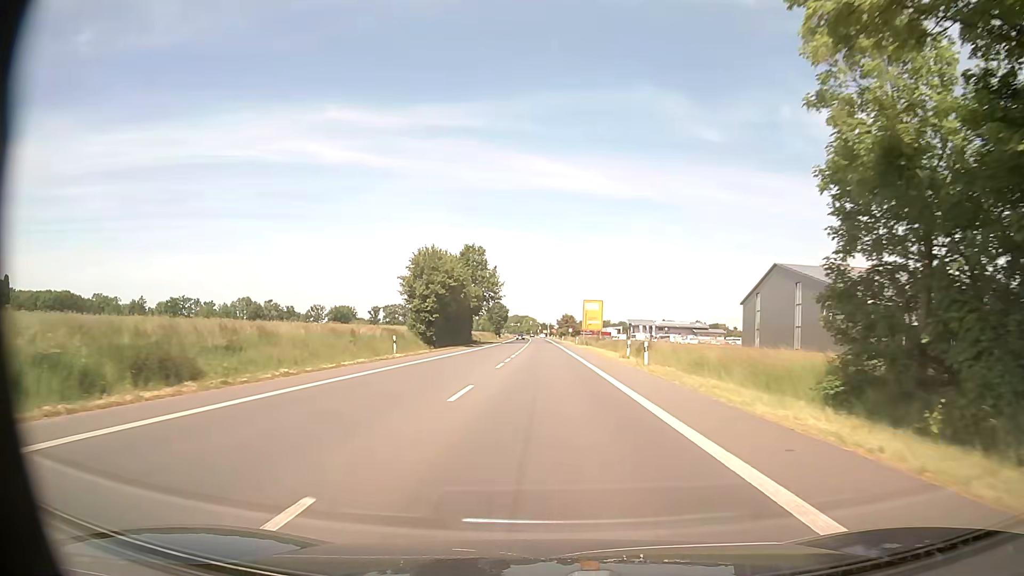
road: primary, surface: asphalt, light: Day
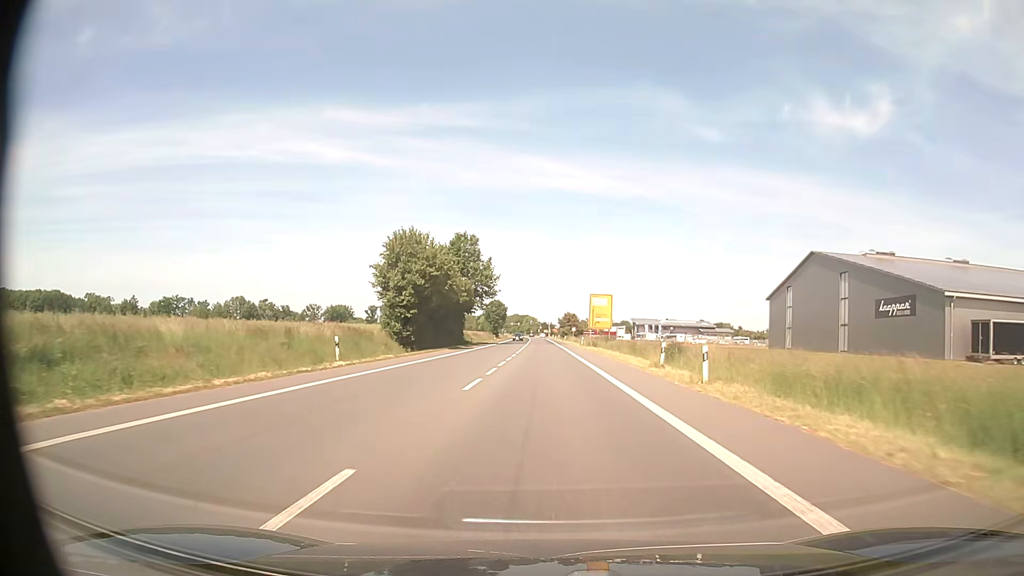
(0.0, +10.9) m; 0°
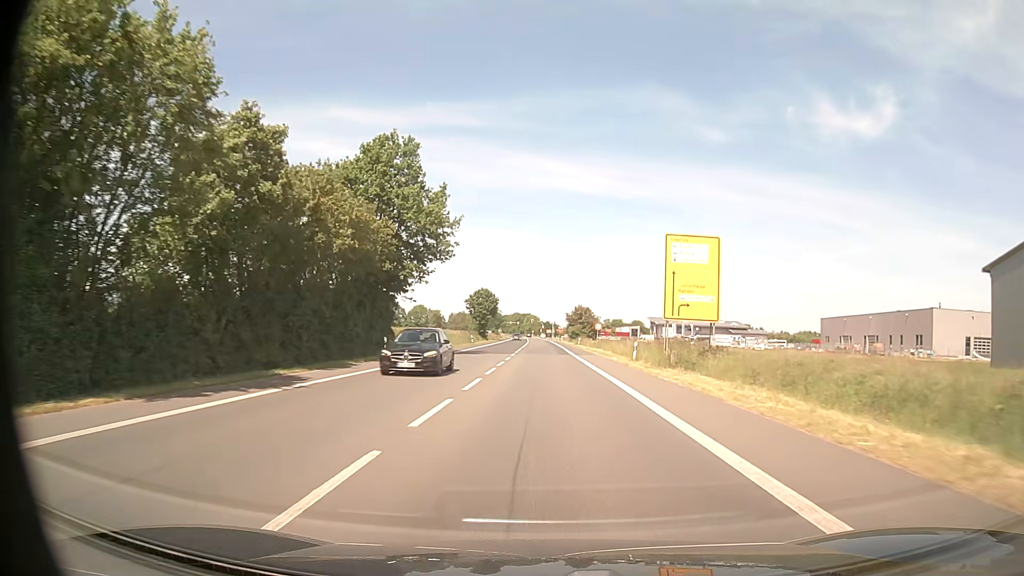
(-0.3, +43.6) m; 0°
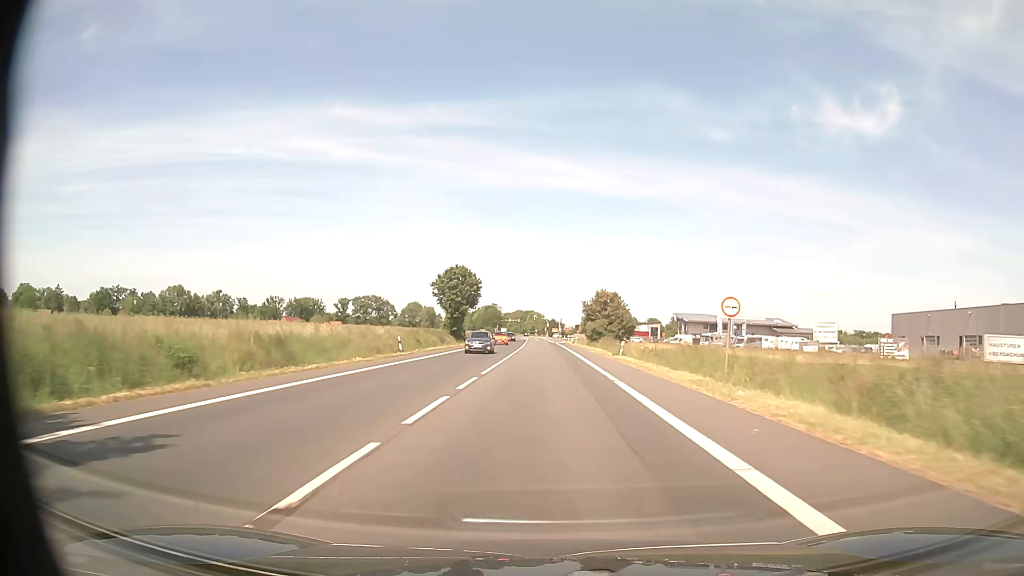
(-0.1, +43.6) m; -1°
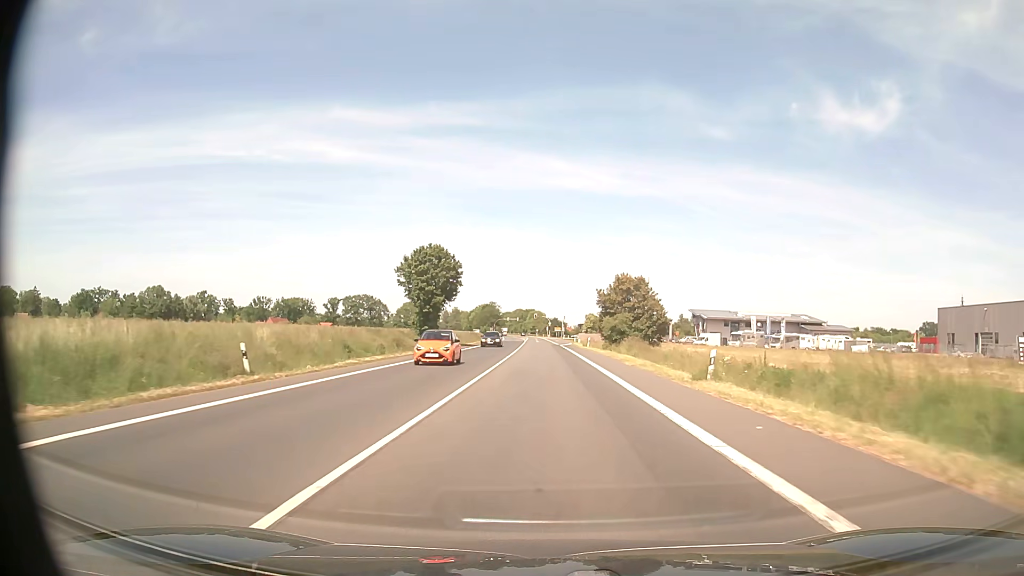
(+0.1, +21.8) m; 0°
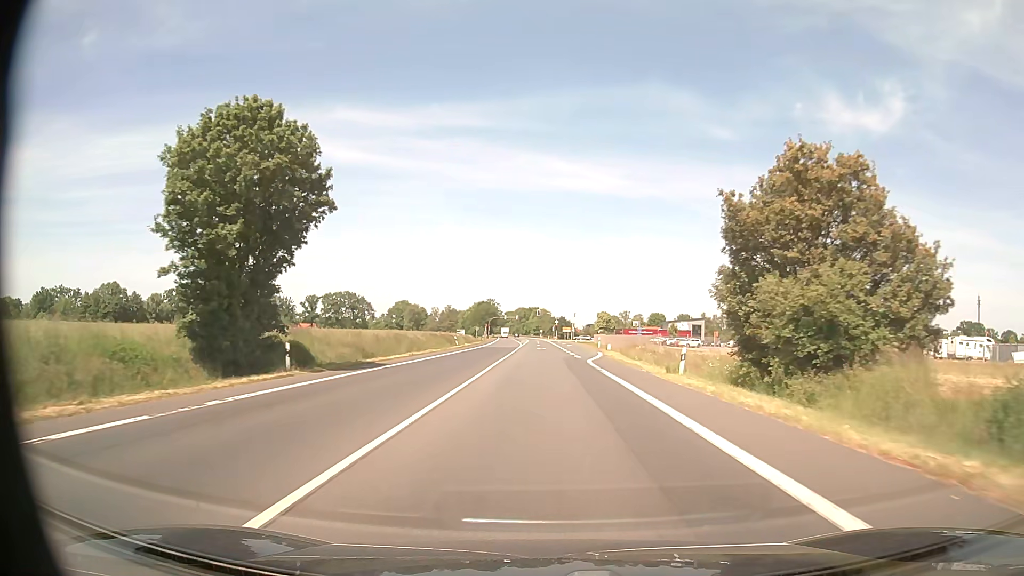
(-0.1, +43.6) m; 0°
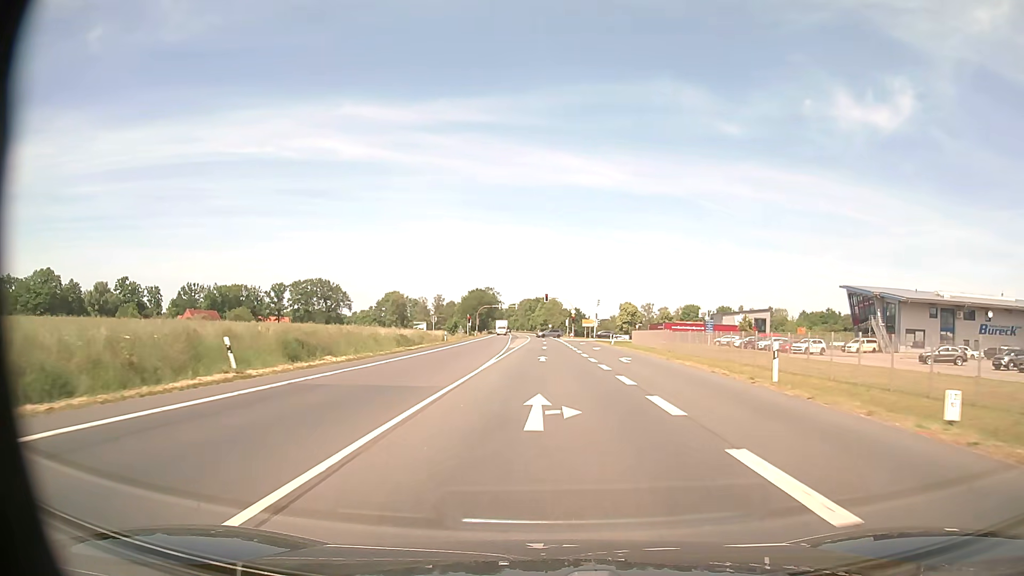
(-0.4, +53.5) m; -1°
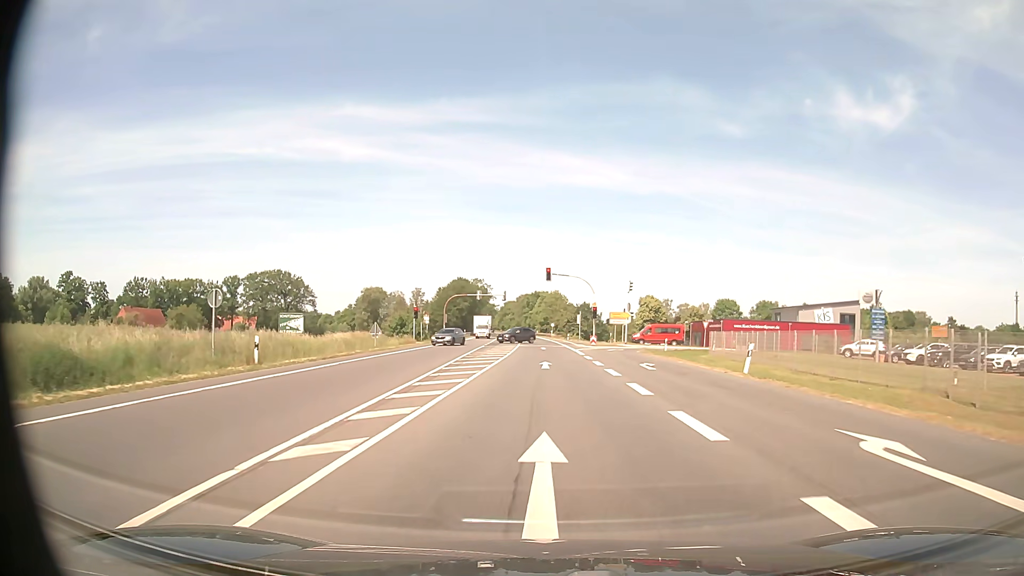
(-0.1, +44.9) m; 0°
(0, +10) (0, +20) (0, +30) (0, +40) (0, +50) (0, +60) (0, +70) (0, +80) (-1, +90) (-1, +100) m
